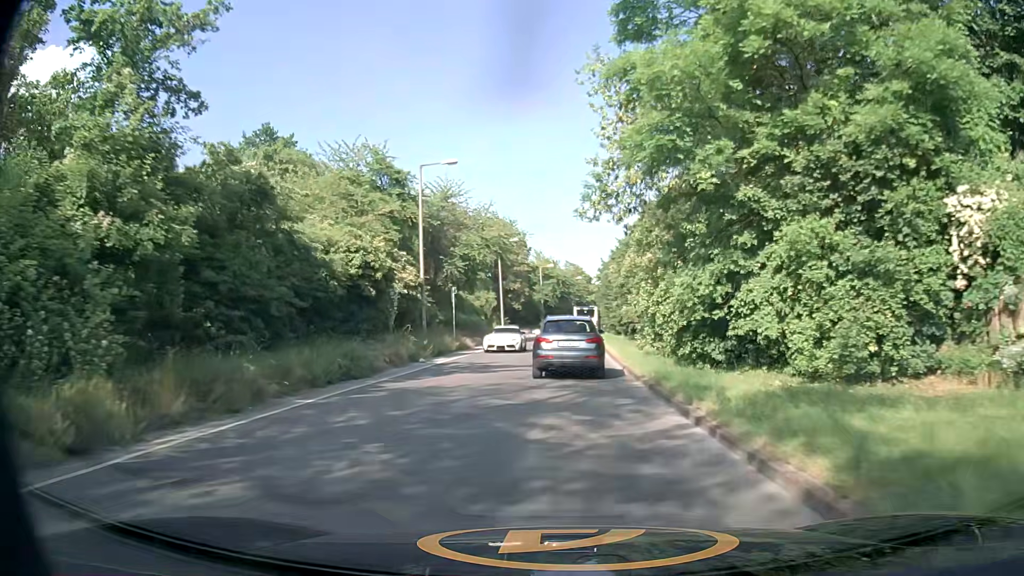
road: tertiary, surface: asphalt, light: Day
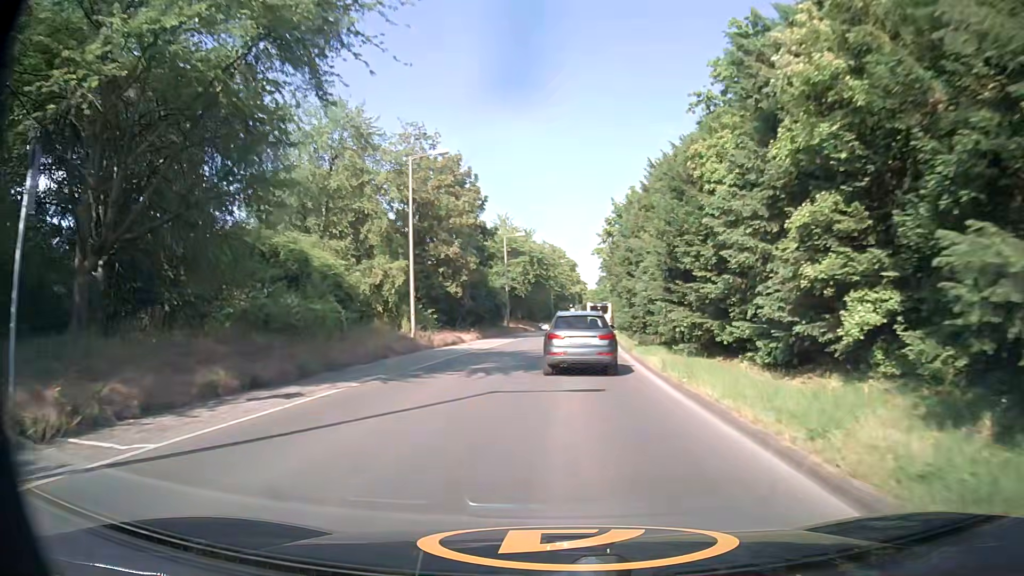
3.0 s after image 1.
(+1.2, +36.3) m; +3°
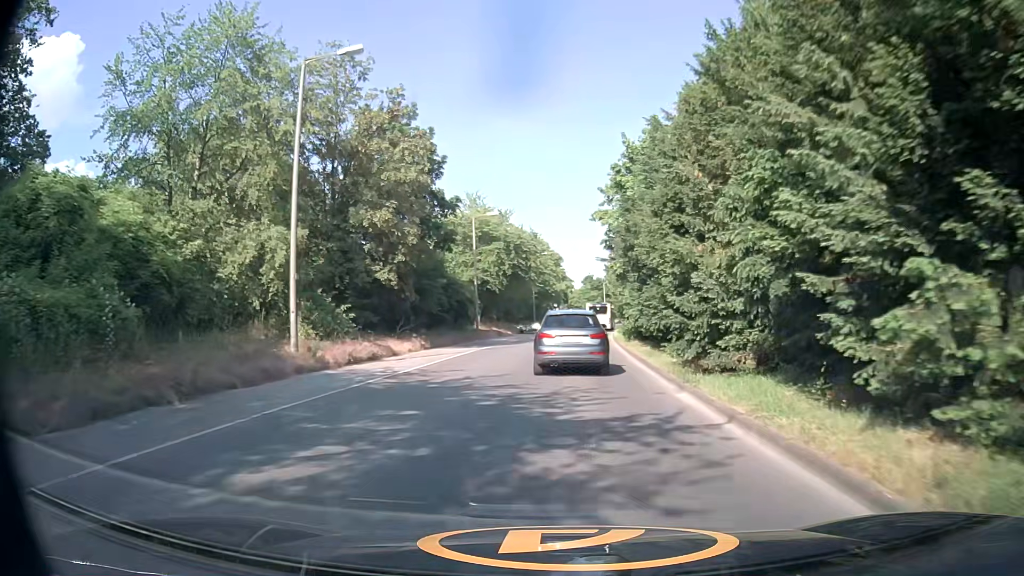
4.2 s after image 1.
(+0.2, +14.2) m; +2°
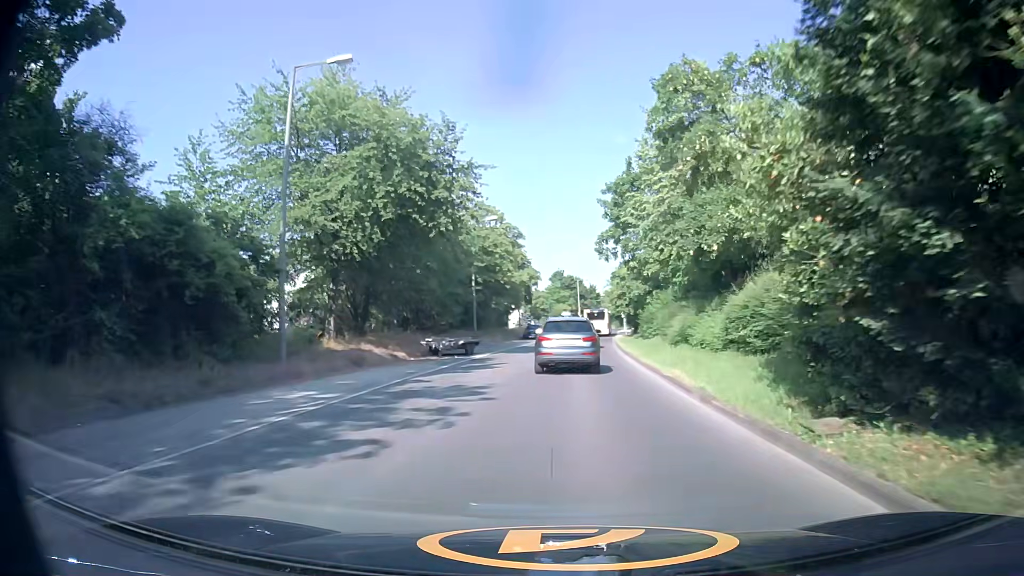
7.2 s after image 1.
(+0.7, +35.0) m; +3°
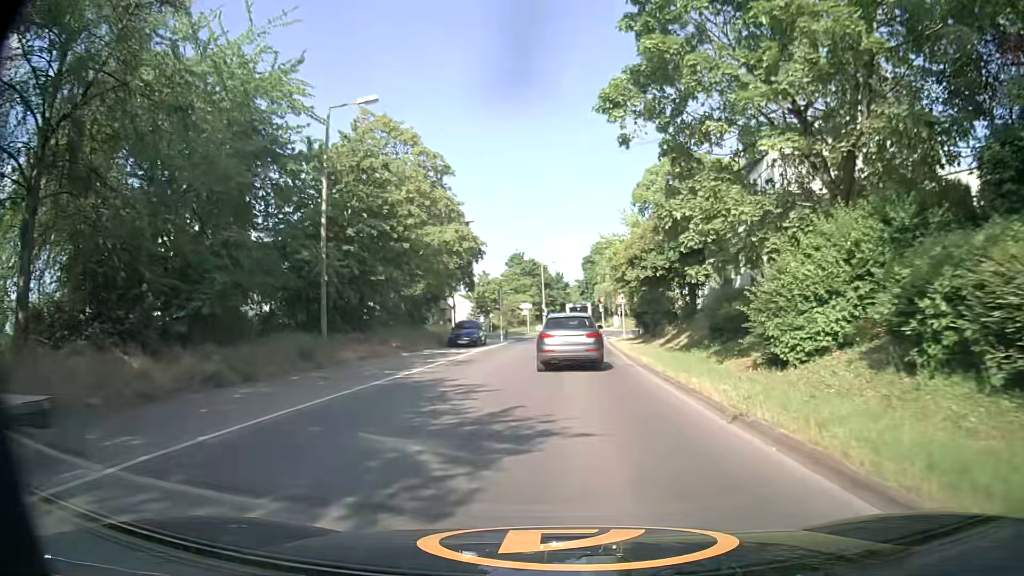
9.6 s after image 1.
(+0.7, +29.2) m; +3°
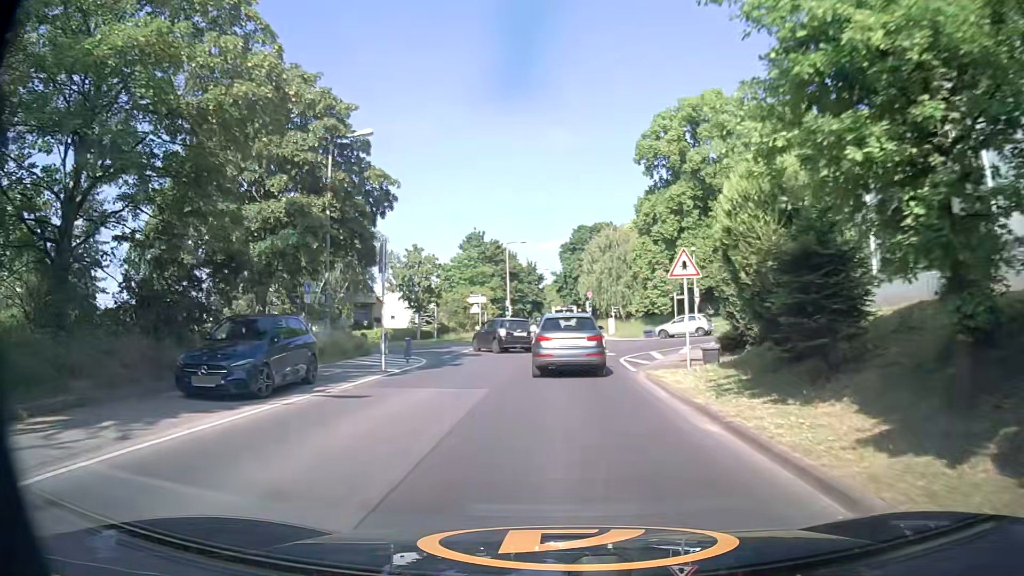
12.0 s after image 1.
(+0.3, +26.9) m; 0°
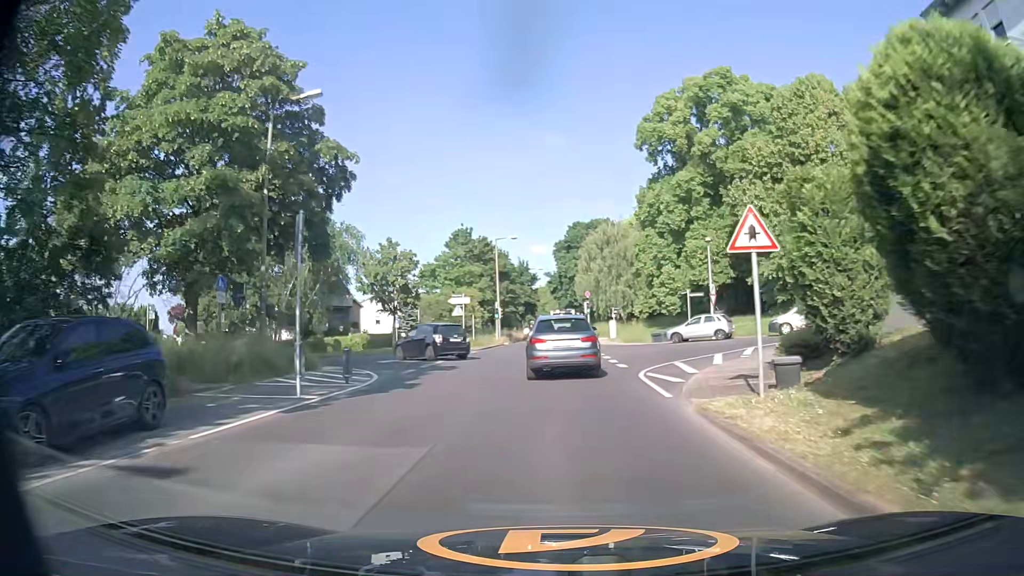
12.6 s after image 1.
(+0.2, +6.4) m; +2°
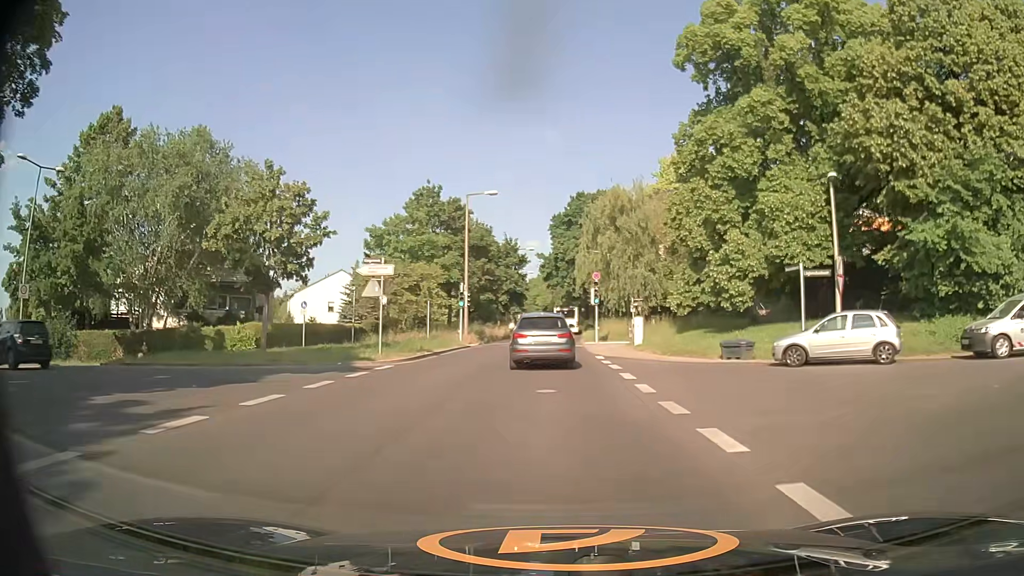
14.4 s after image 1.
(0.0, +19.6) m; 0°
(0, +10) (0, +20) (0, +30) (0, +40) (+1, +50) (+1, +60) (+1, +70) (+2, +80) (+2, +90) (+2, +100) m
